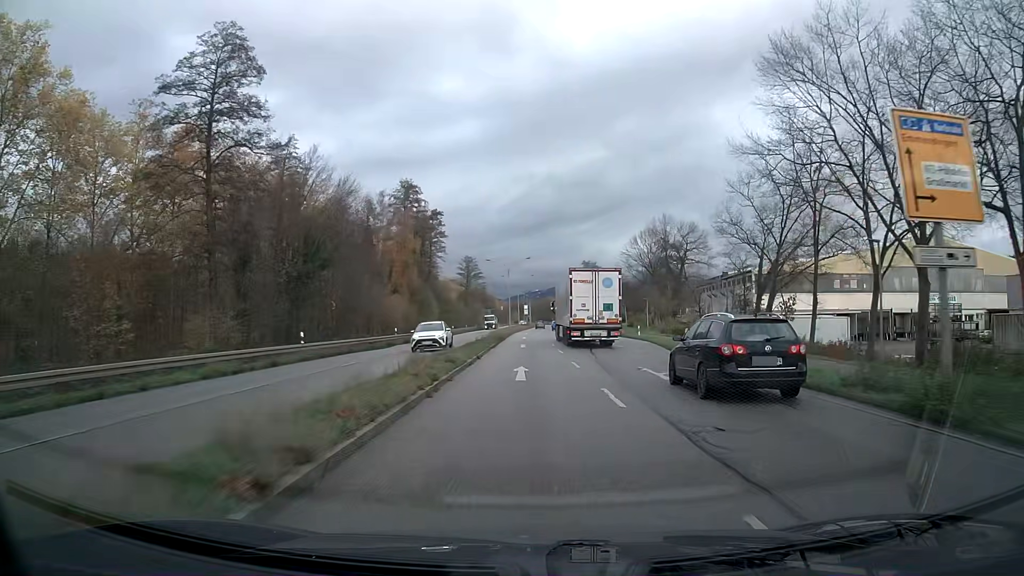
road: primary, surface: asphalt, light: Day
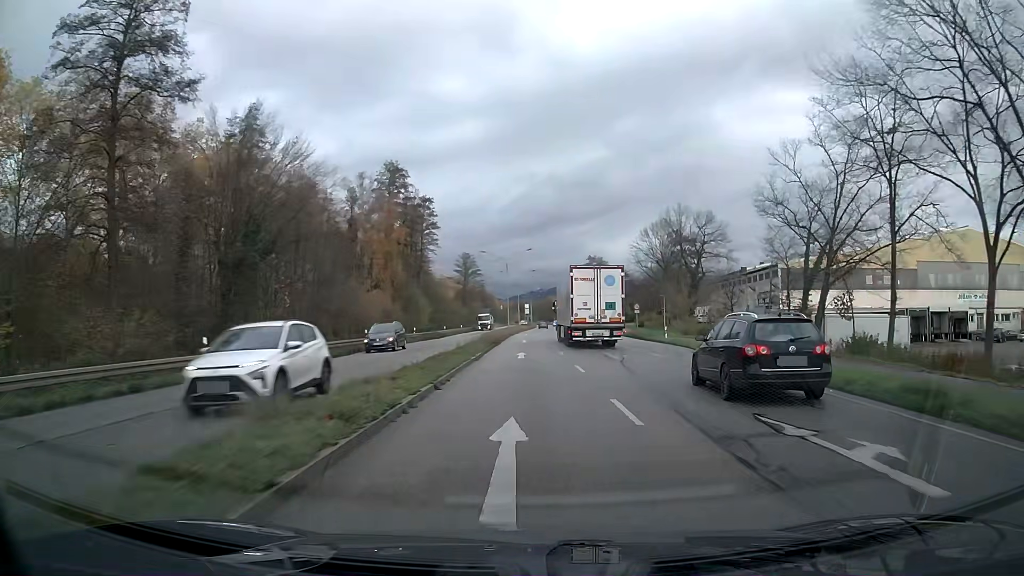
(0.0, +10.8) m; 0°
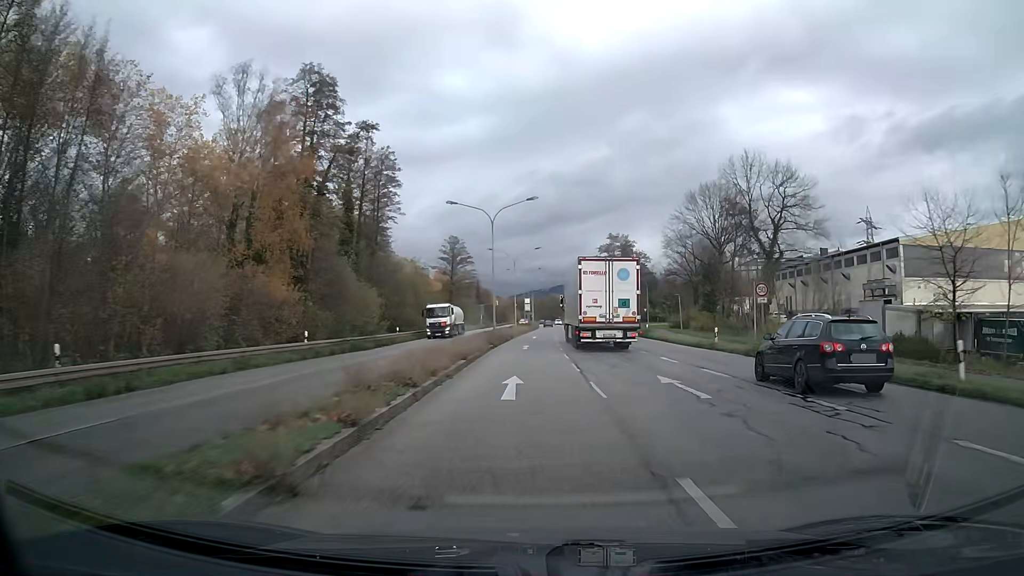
(0.0, +32.5) m; 0°
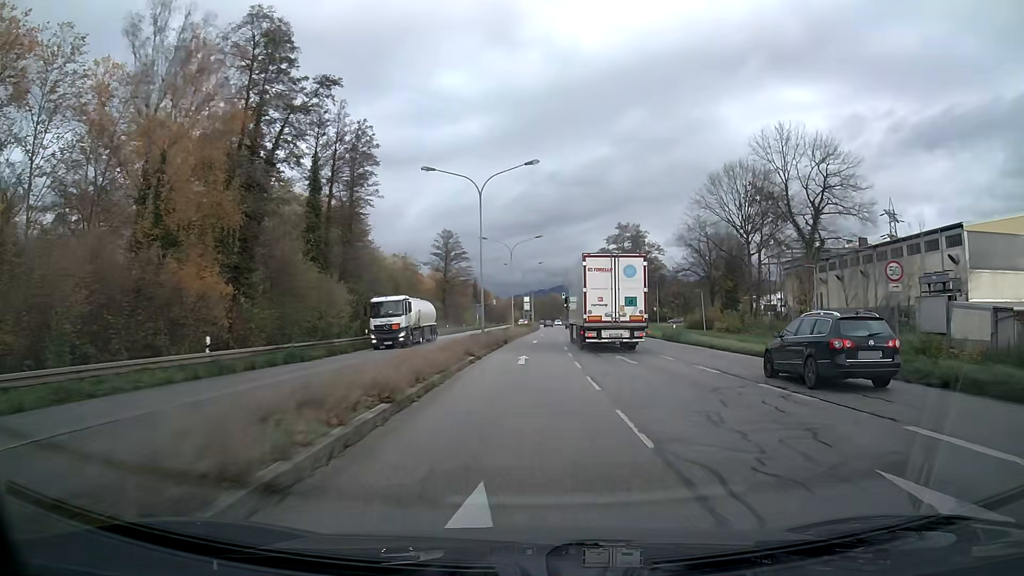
(0.0, +10.9) m; 0°
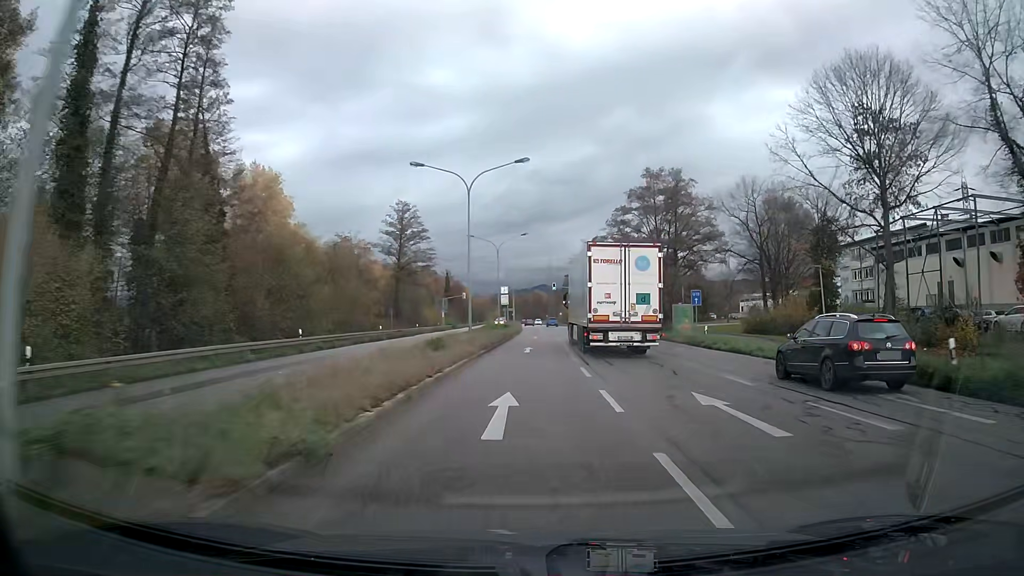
(+0.4, +32.8) m; +1°
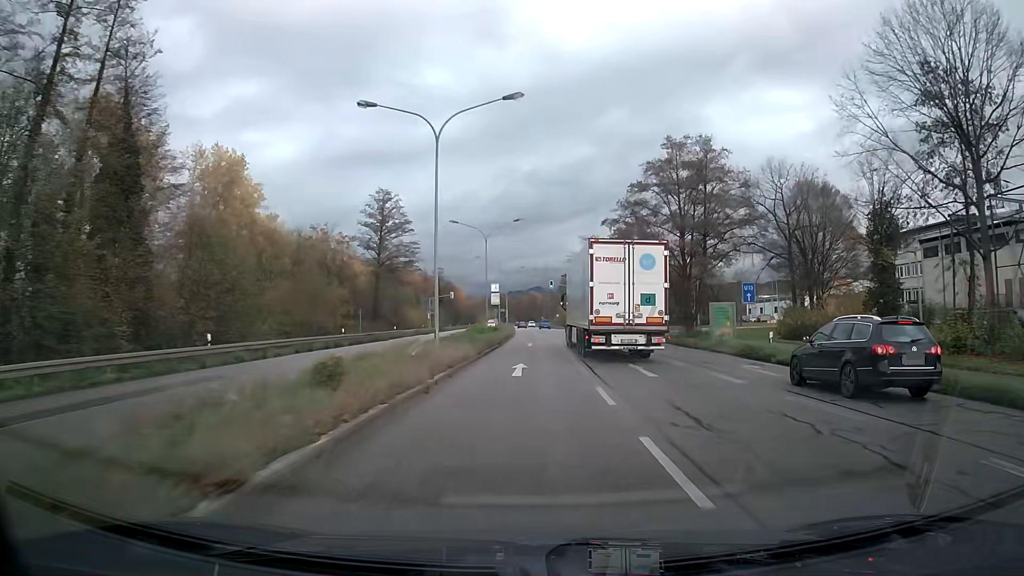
(0.0, +10.9) m; +1°
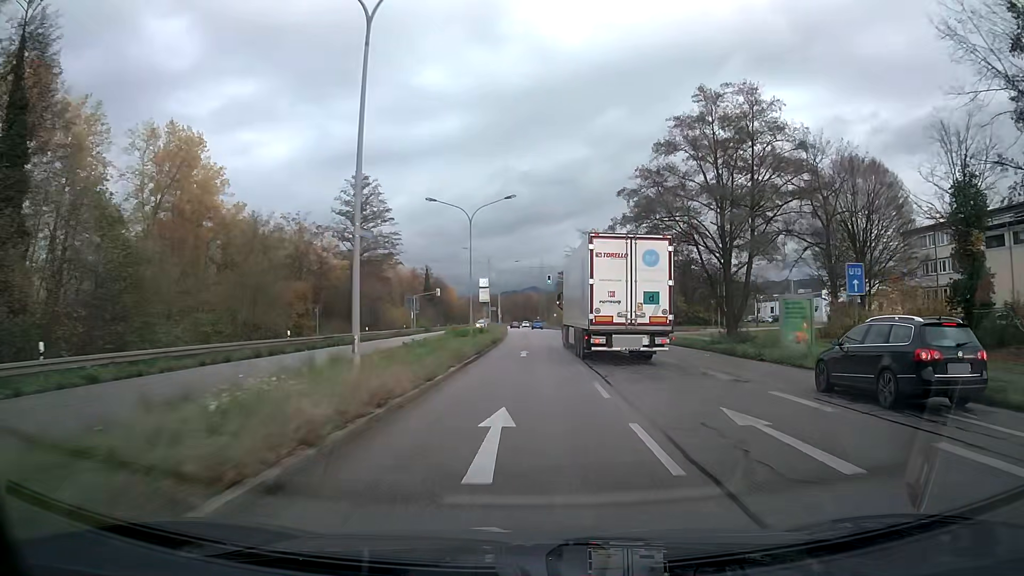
(0.0, +10.8) m; 0°
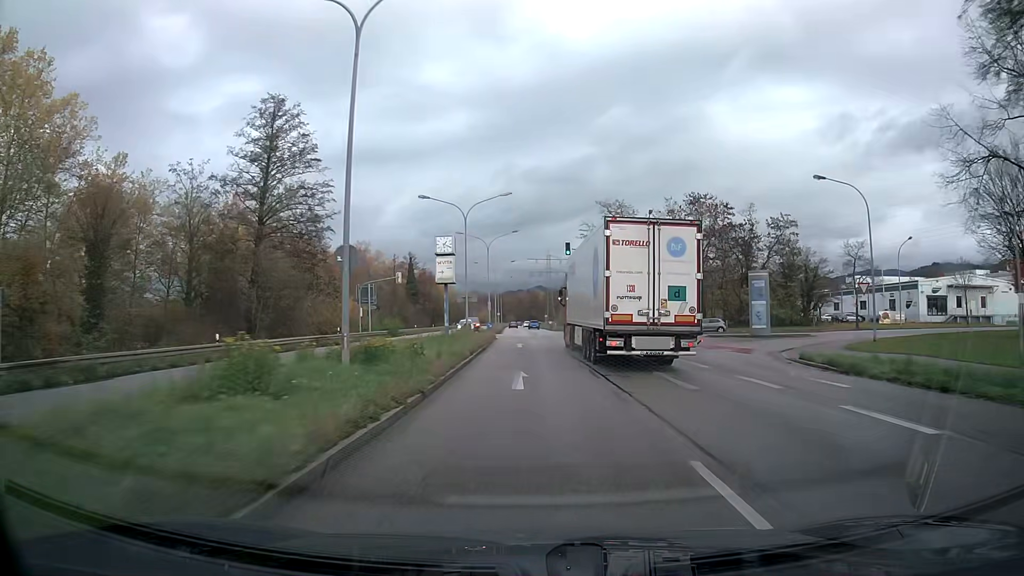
(-0.1, +32.1) m; -1°
